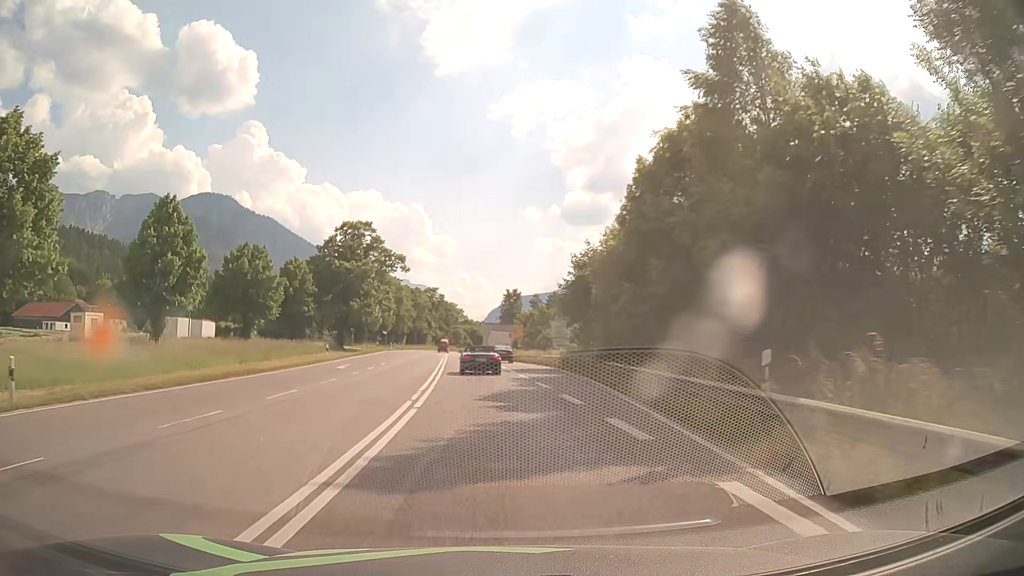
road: primary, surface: asphalt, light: Day
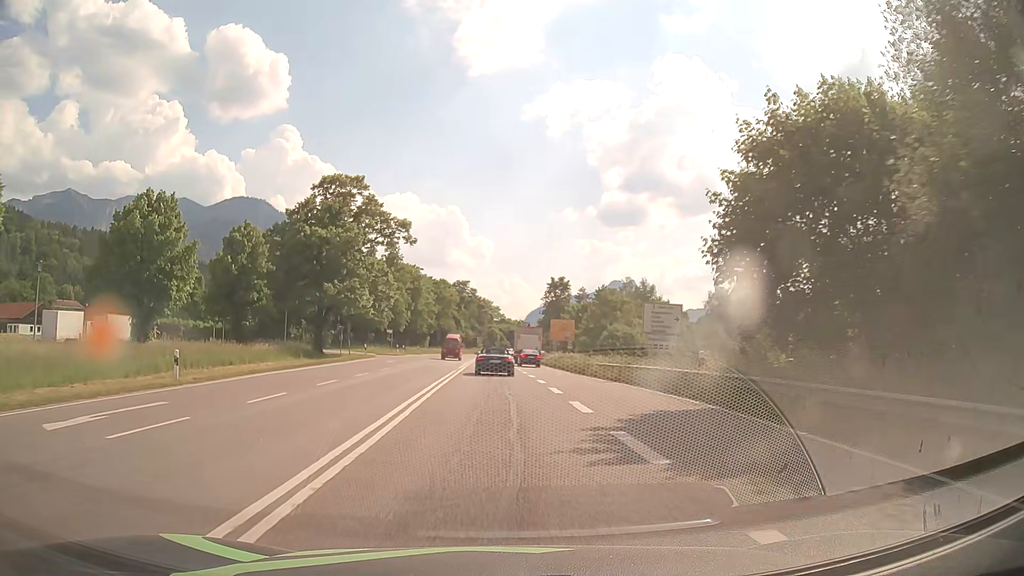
(-0.6, +25.7) m; -3°
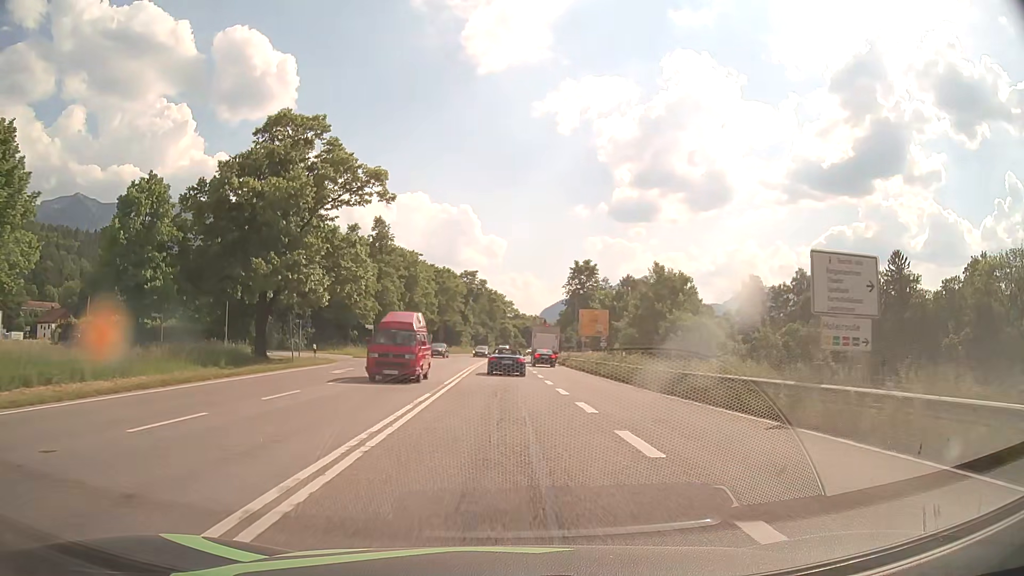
(-0.3, +17.7) m; -1°
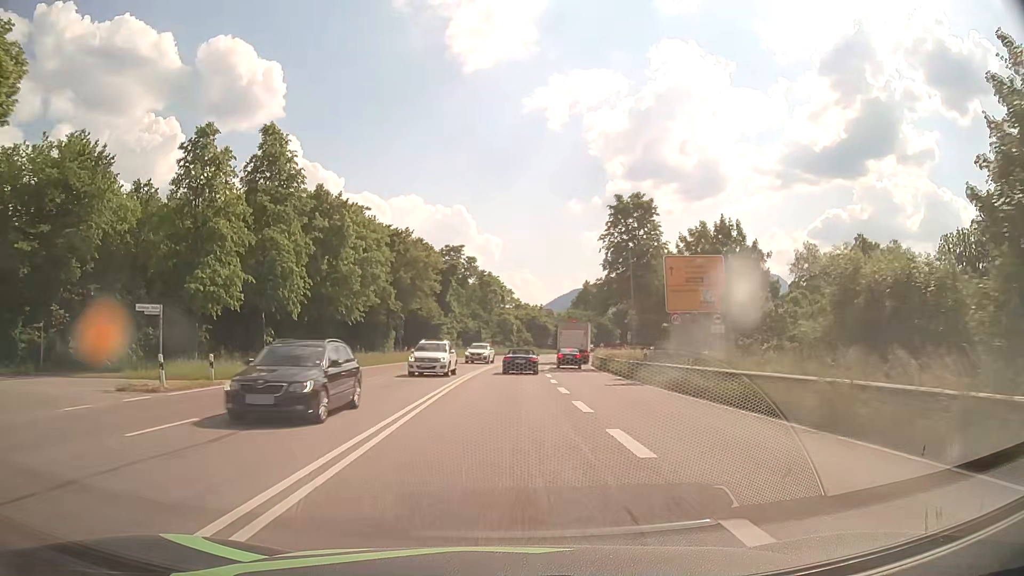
(0.0, +36.0) m; 0°
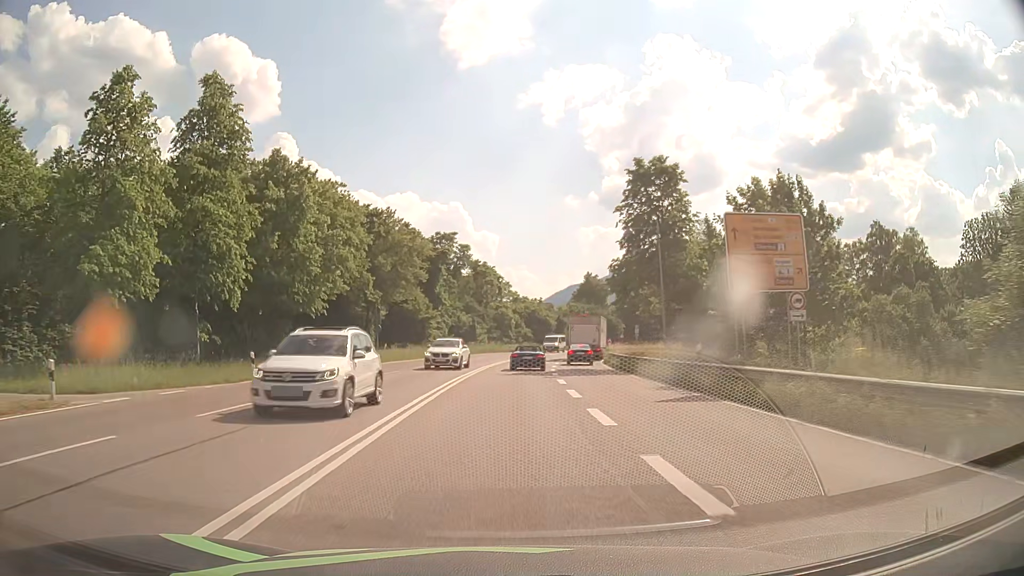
(0.0, +9.1) m; 0°
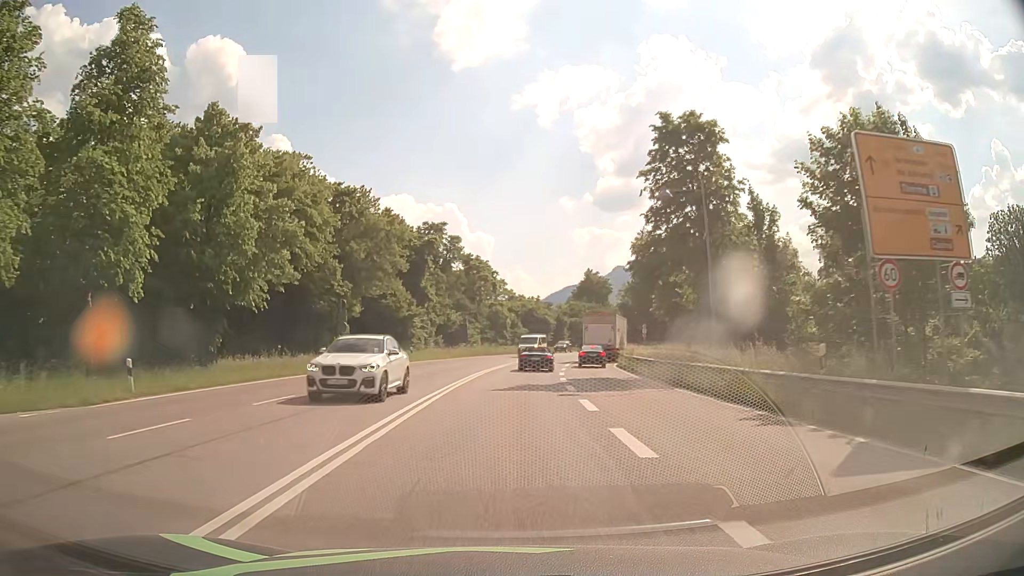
(0.0, +9.1) m; 0°
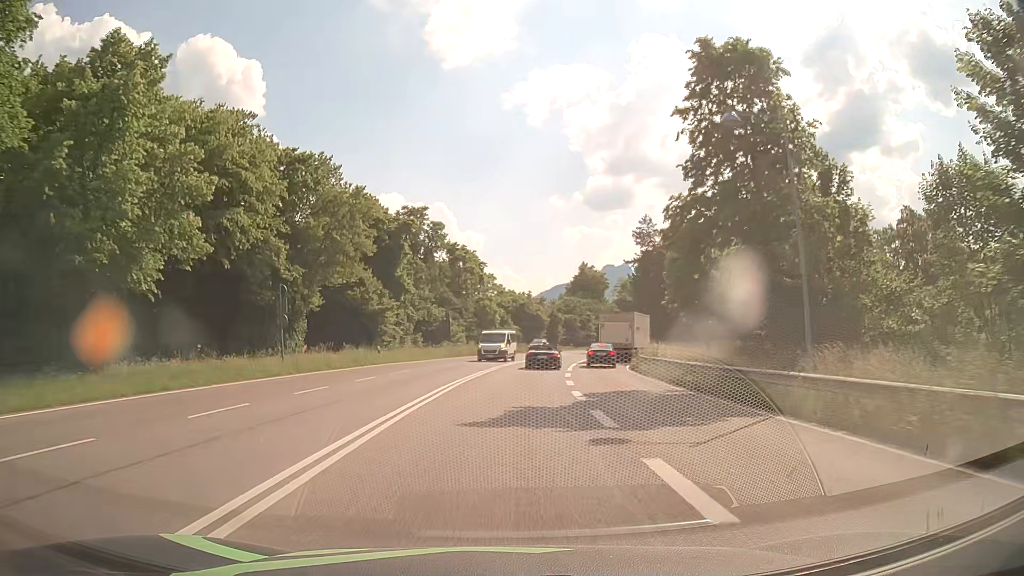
(0.0, +9.1) m; +1°
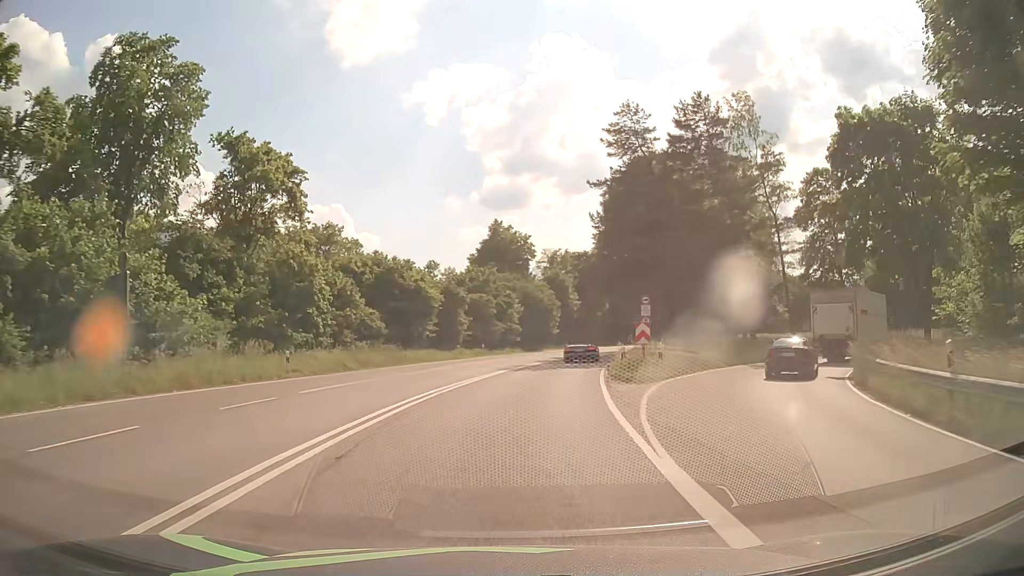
(+2.9, +45.6) m; +8°
(0, +10) (+1, +20) (+2, +30) (+4, +40) (+7, +49) (+9, +59) (+13, +68) (+17, +78) (+21, +87) (+26, +95) m
